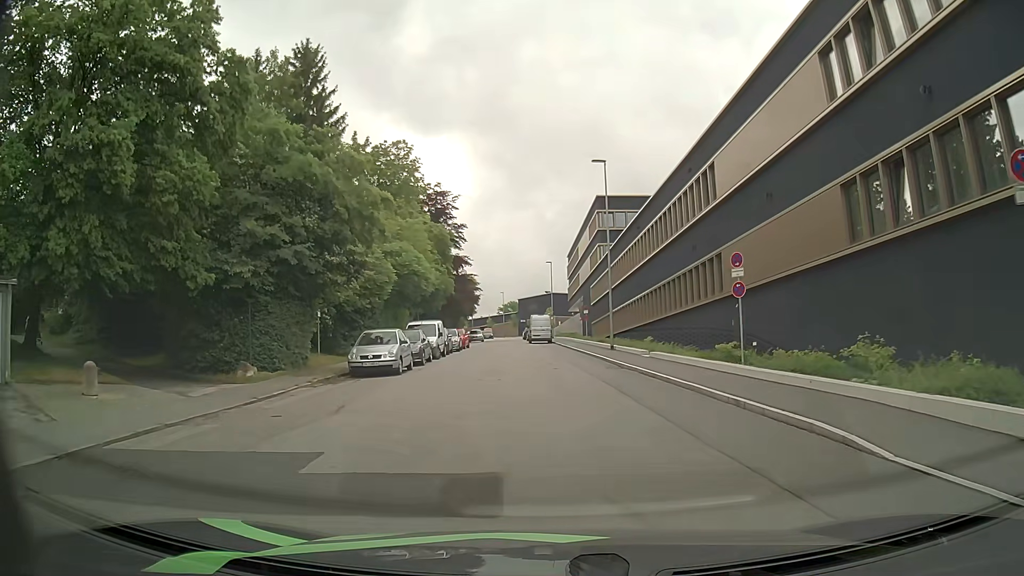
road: residential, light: Day
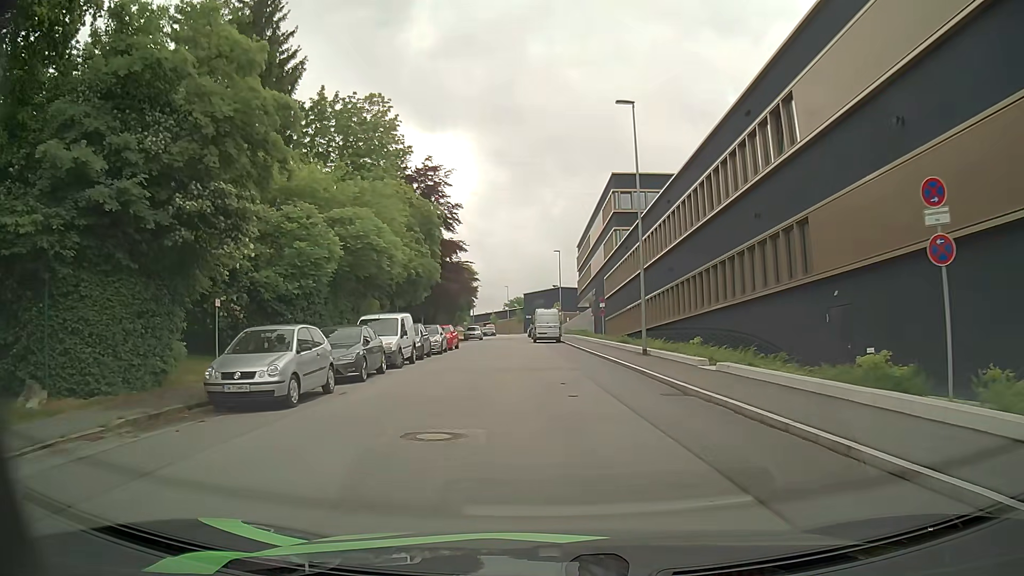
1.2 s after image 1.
(-0.2, +9.6) m; -2°
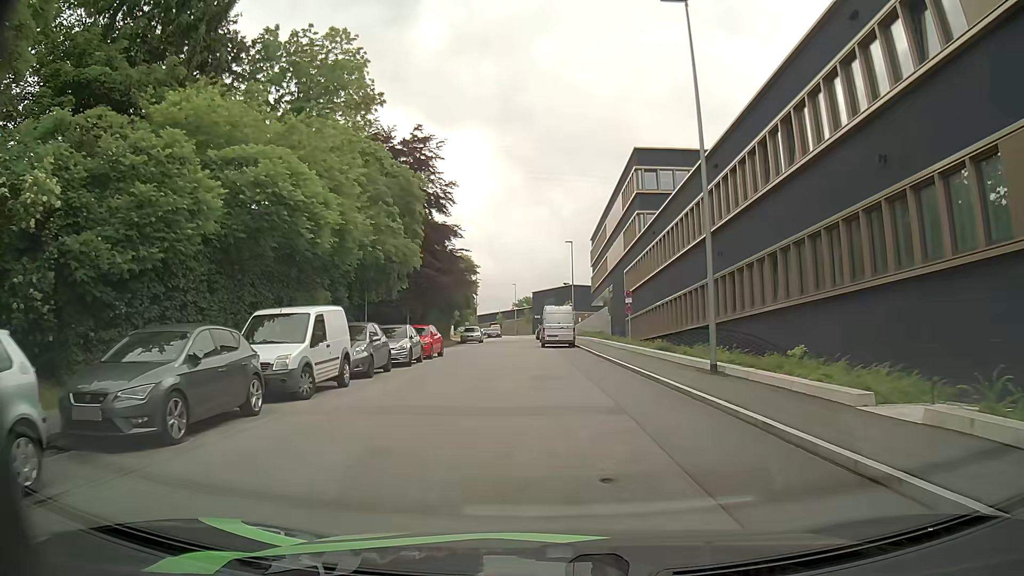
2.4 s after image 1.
(0.0, +9.5) m; 0°
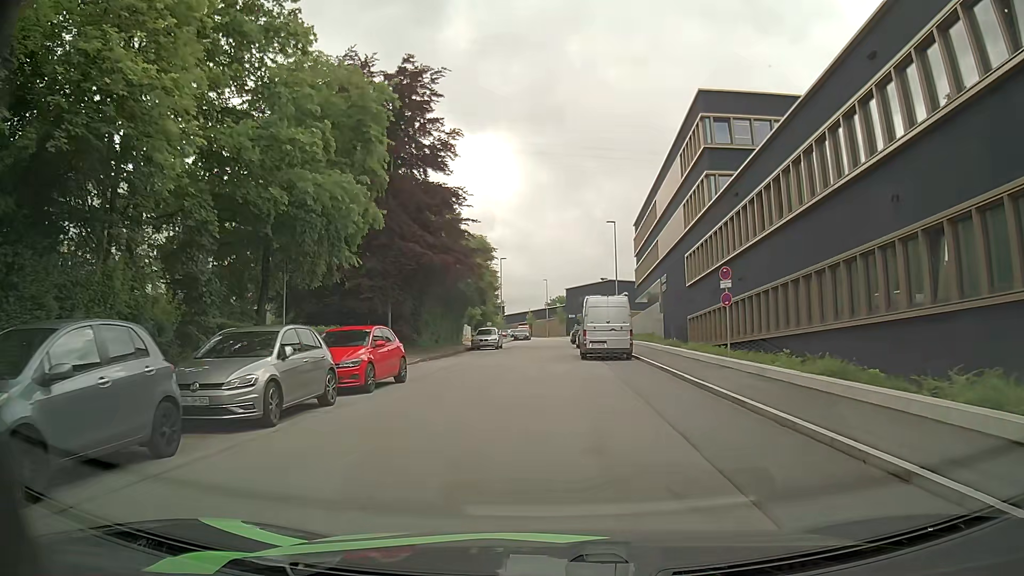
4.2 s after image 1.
(-0.4, +13.9) m; -4°
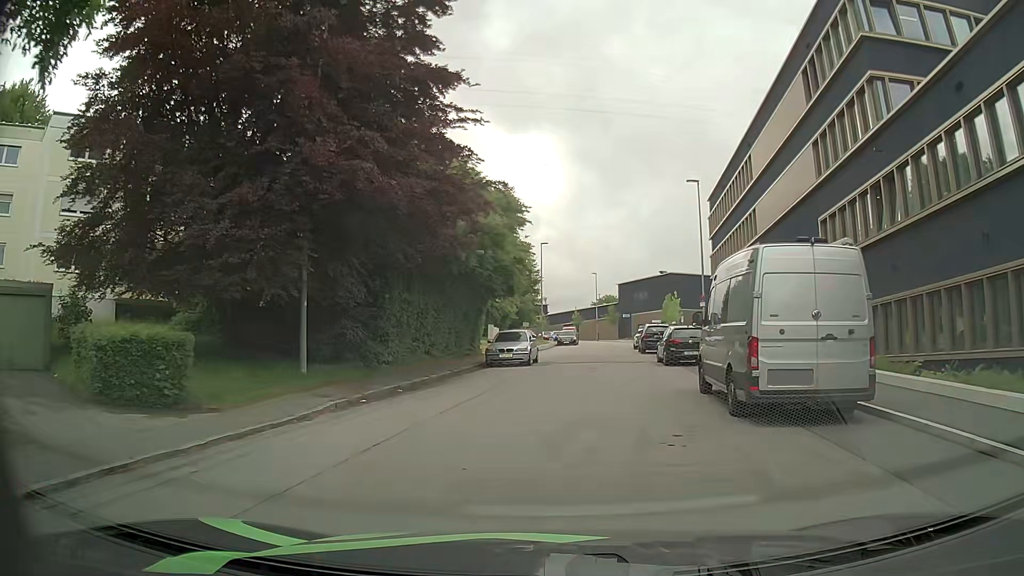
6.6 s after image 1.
(-0.5, +16.9) m; -3°
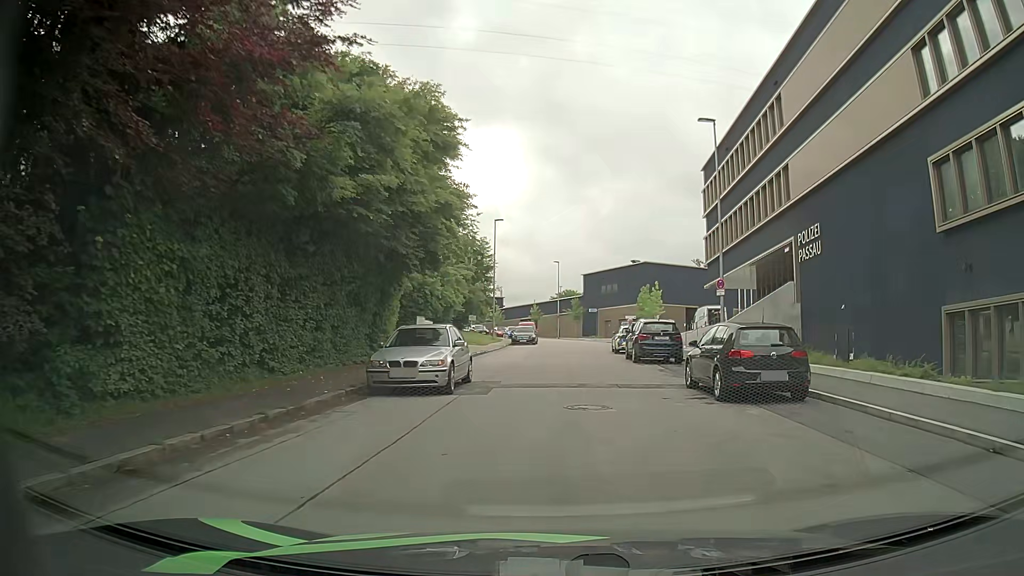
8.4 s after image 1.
(+0.2, +12.4) m; +4°
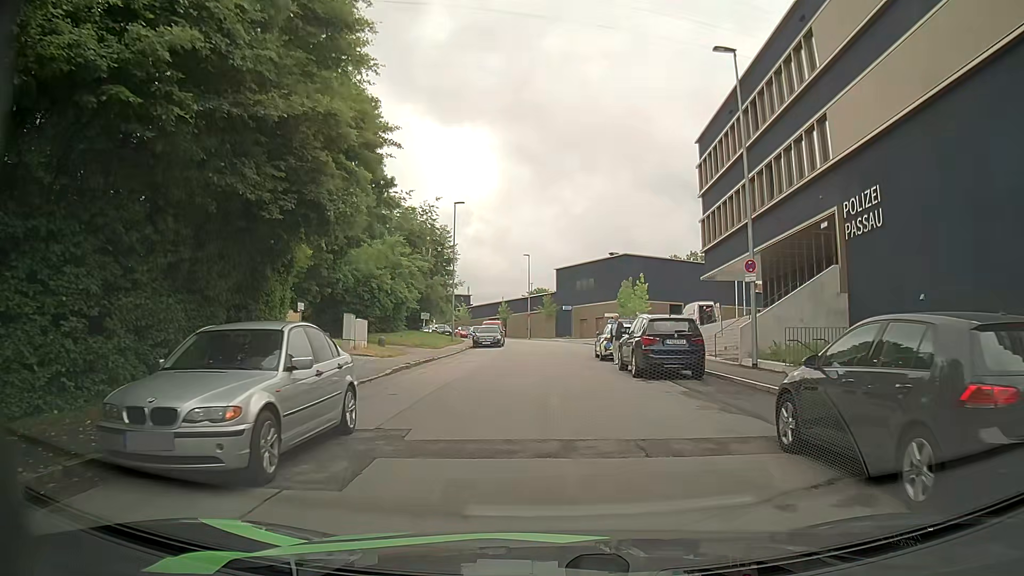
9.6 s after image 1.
(+0.2, +7.8) m; +2°
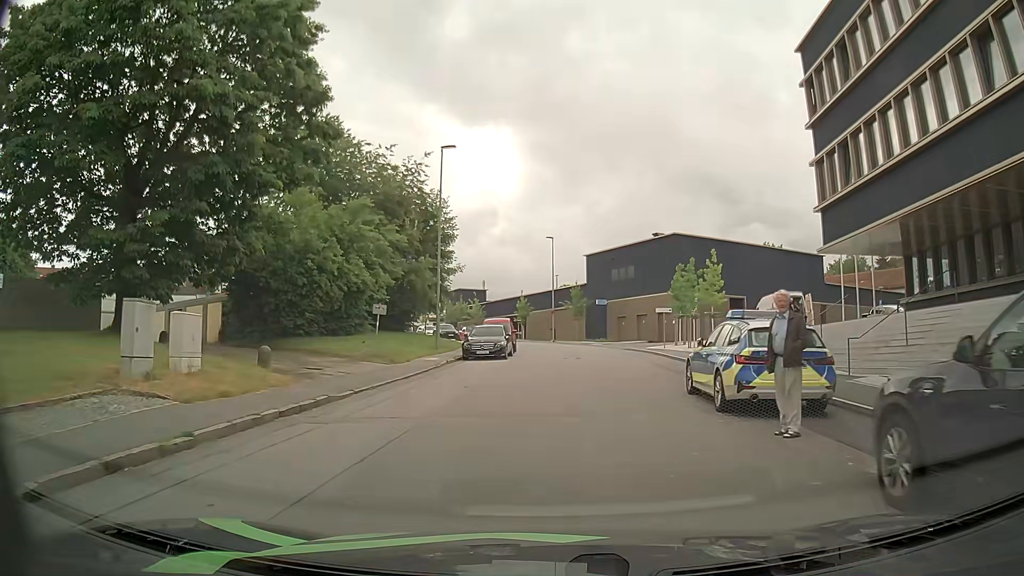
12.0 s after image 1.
(-0.2, +16.0) m; -3°
